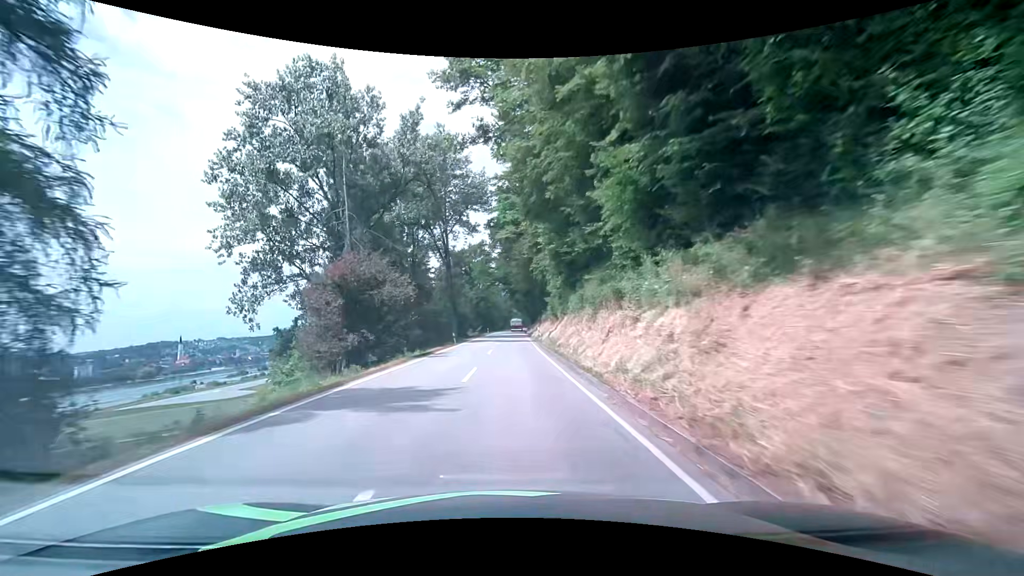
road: secondary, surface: asphalt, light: Day
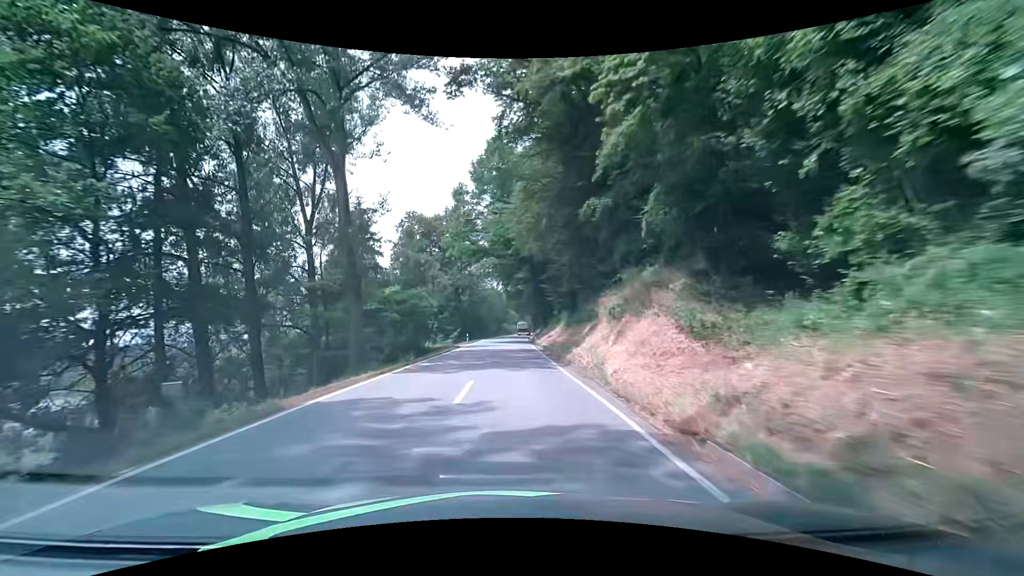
(-0.4, +40.0) m; -1°
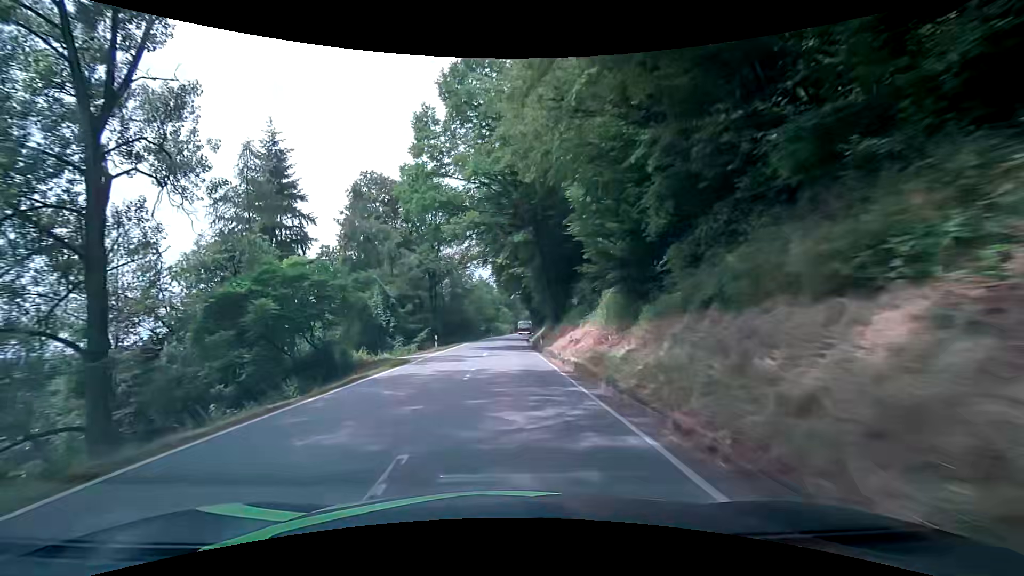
(+0.3, +19.9) m; +1°
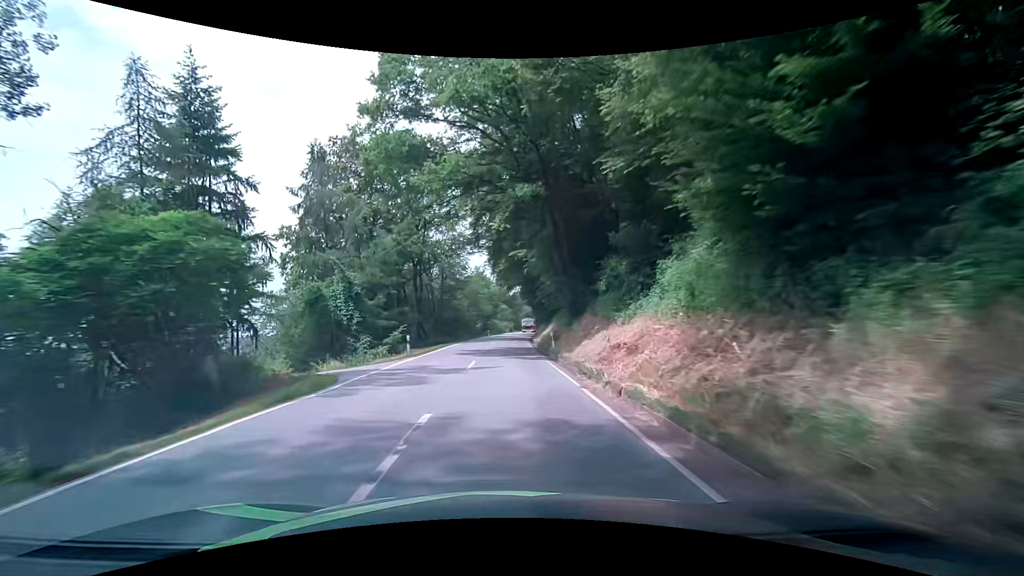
(0.0, +9.9) m; 0°
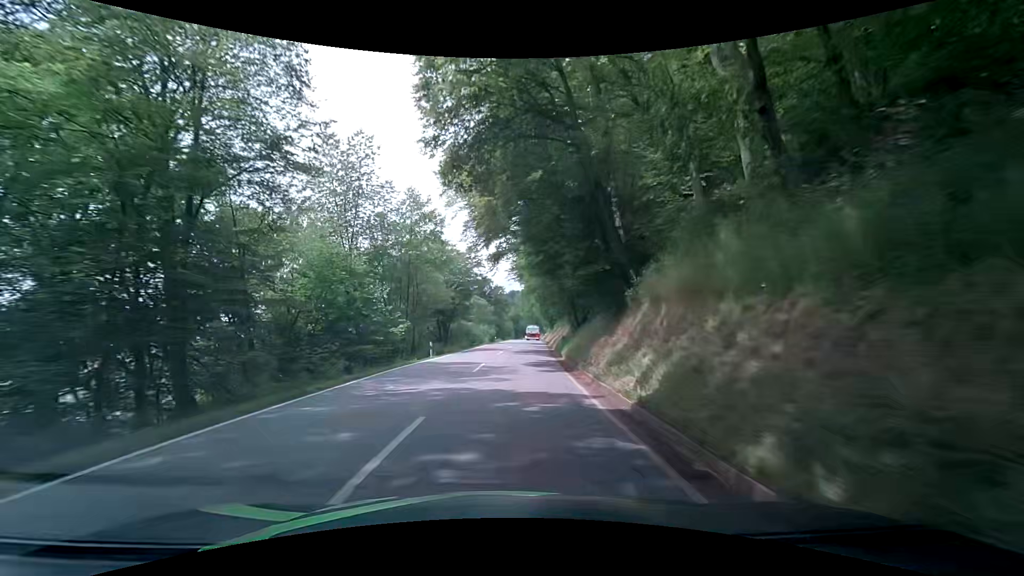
(+0.6, +49.2) m; +1°
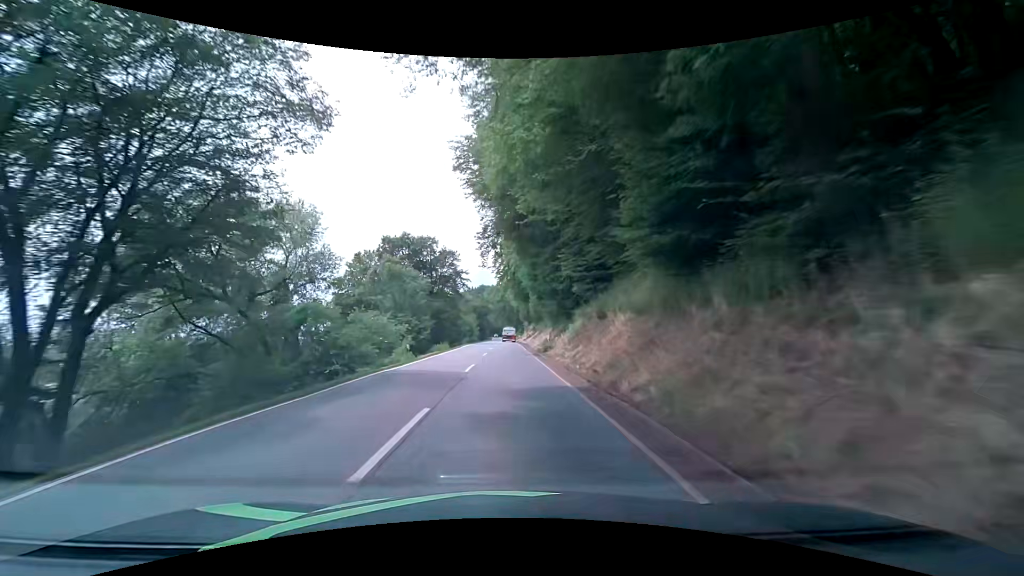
(+2.7, +48.2) m; +5°
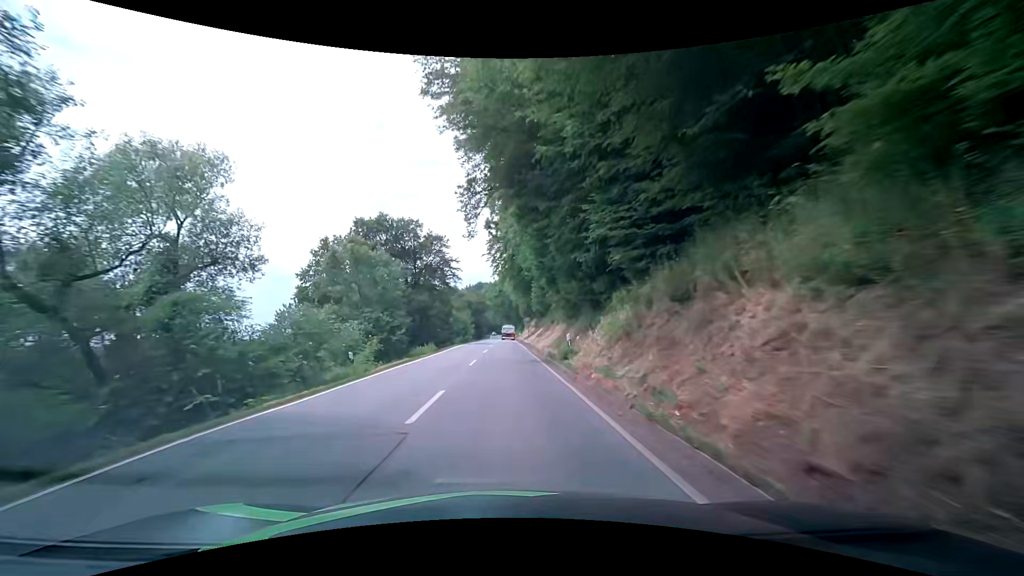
(0.0, +9.6) m; 0°
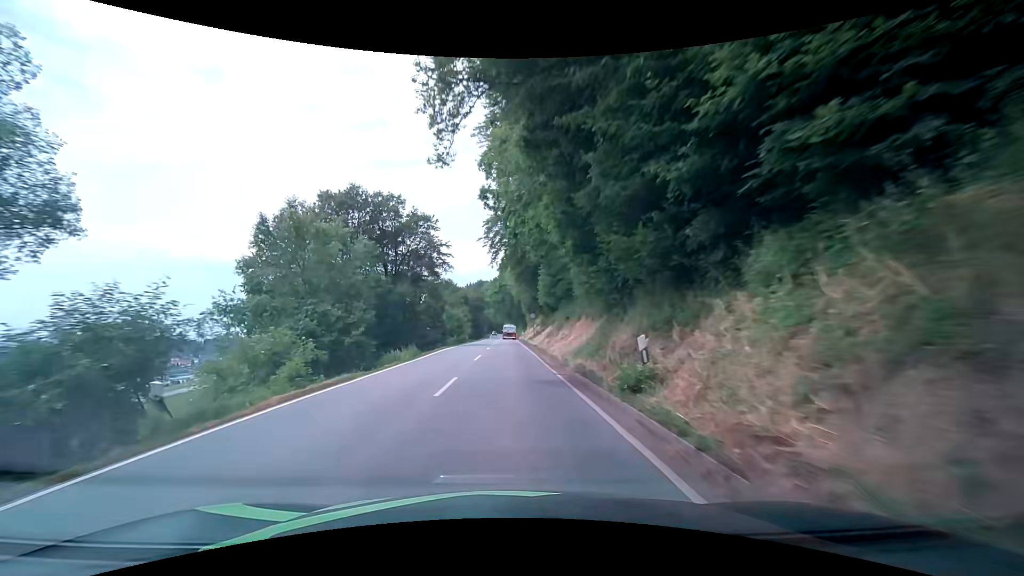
(0.0, +9.6) m; 0°
(0, +10) (0, +20) (0, +30) (0, +40) (0, +50) (0, +60) (0, +70) (0, +80) (0, +90) (0, +100) m
